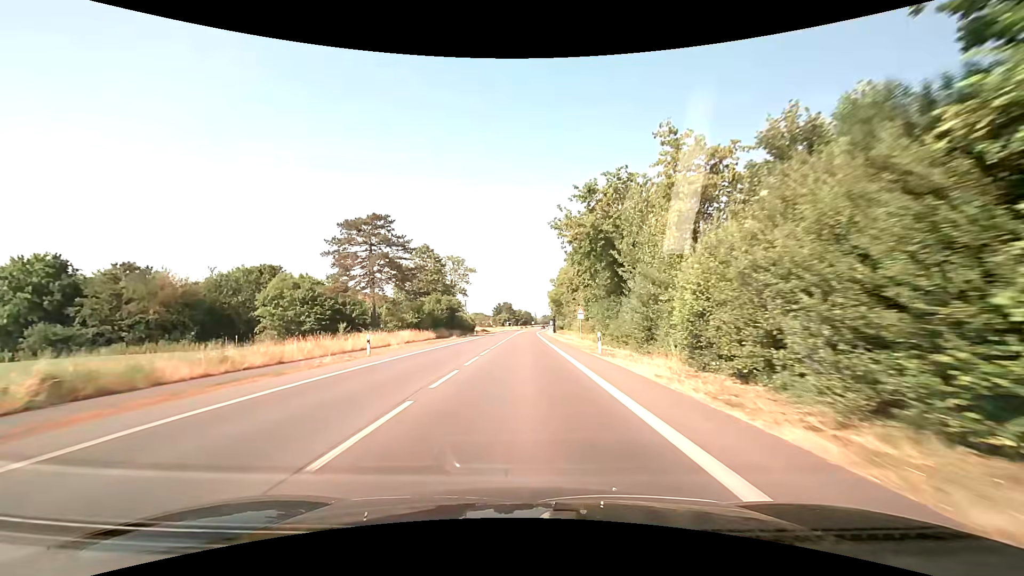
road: primary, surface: asphalt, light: Day
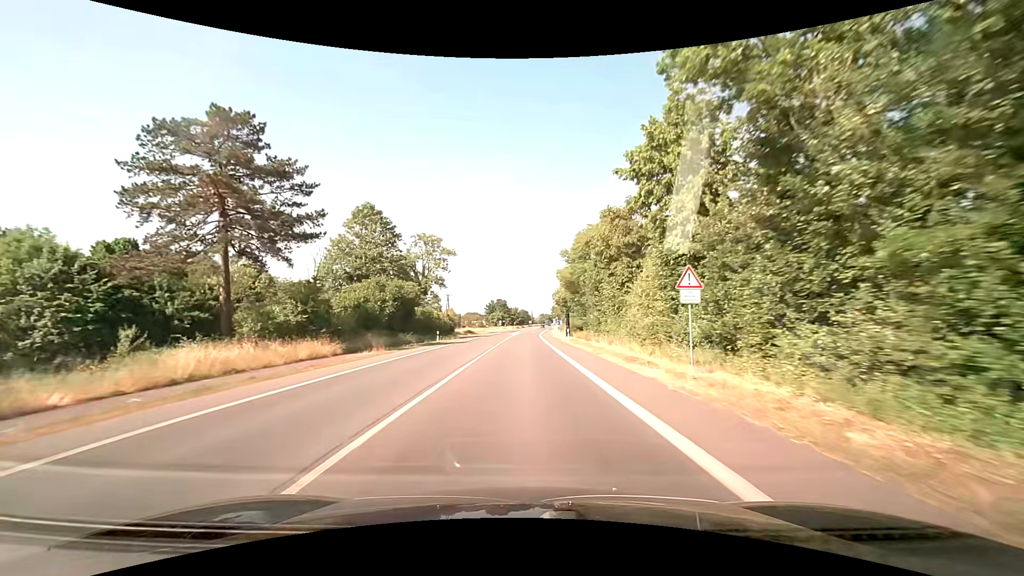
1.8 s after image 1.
(+0.1, +32.8) m; 0°
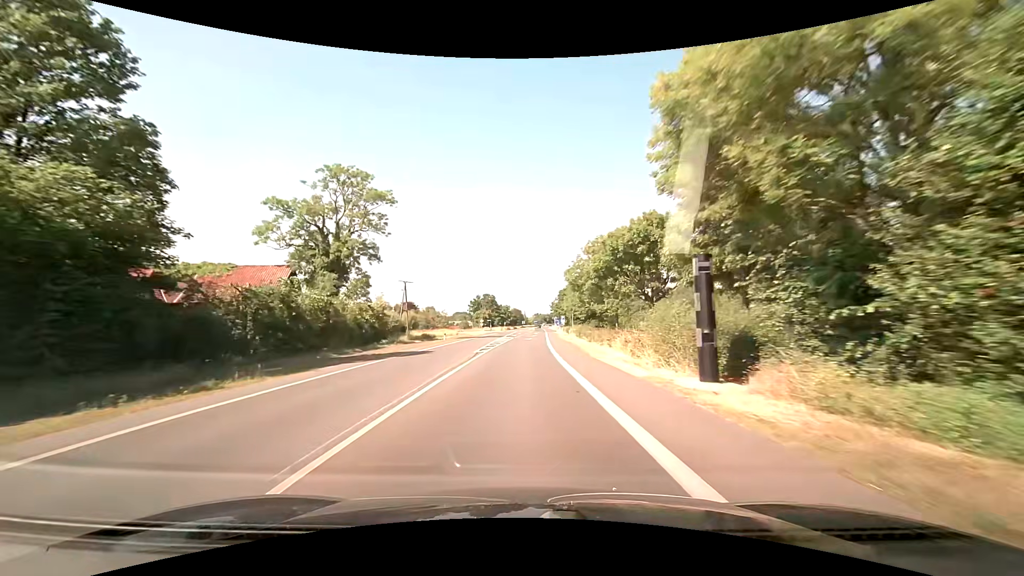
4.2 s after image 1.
(+0.3, +43.8) m; +1°
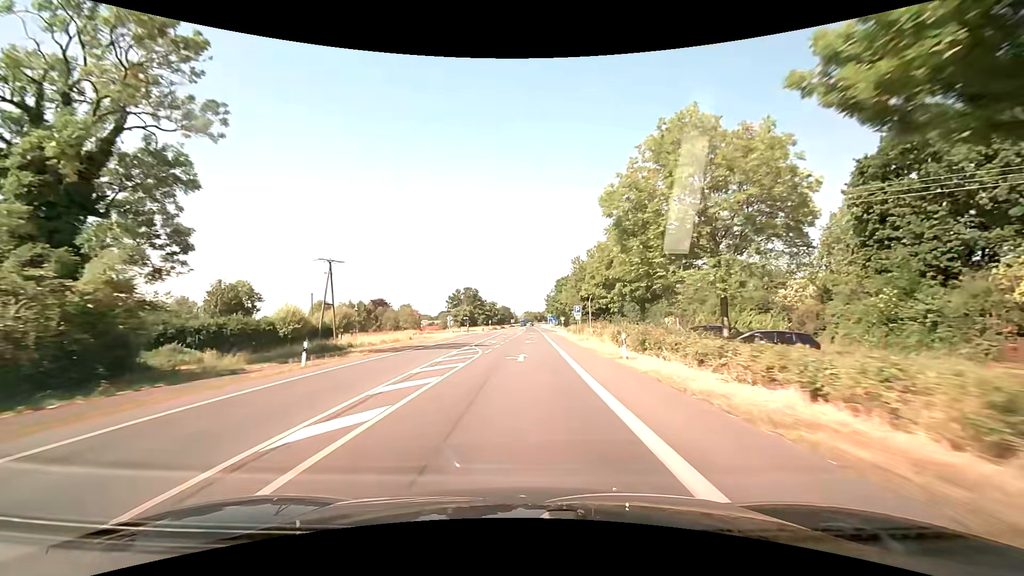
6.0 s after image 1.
(+0.3, +32.9) m; +1°
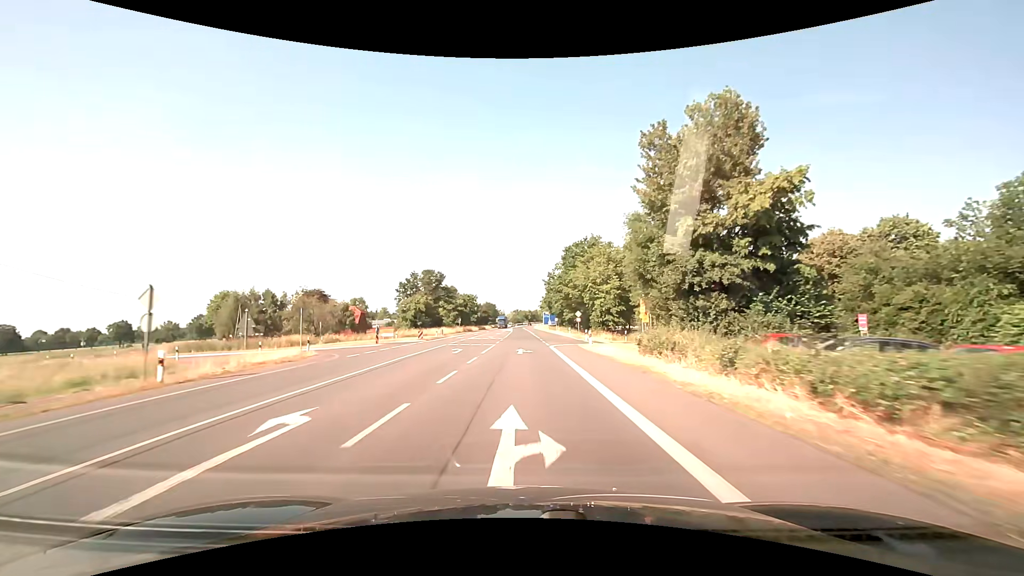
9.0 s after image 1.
(+1.0, +54.9) m; +1°
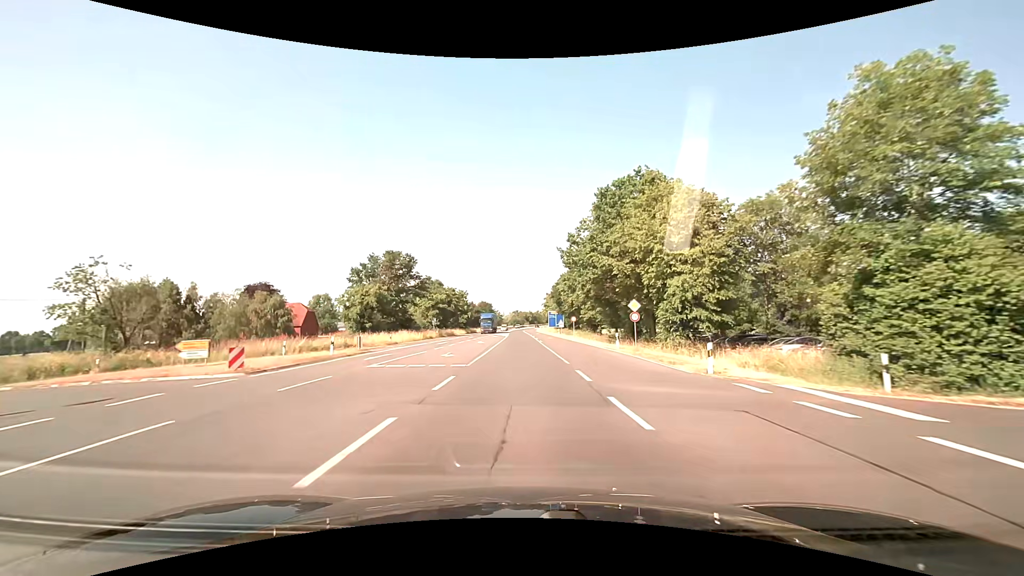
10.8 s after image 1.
(0.0, +32.9) m; 0°
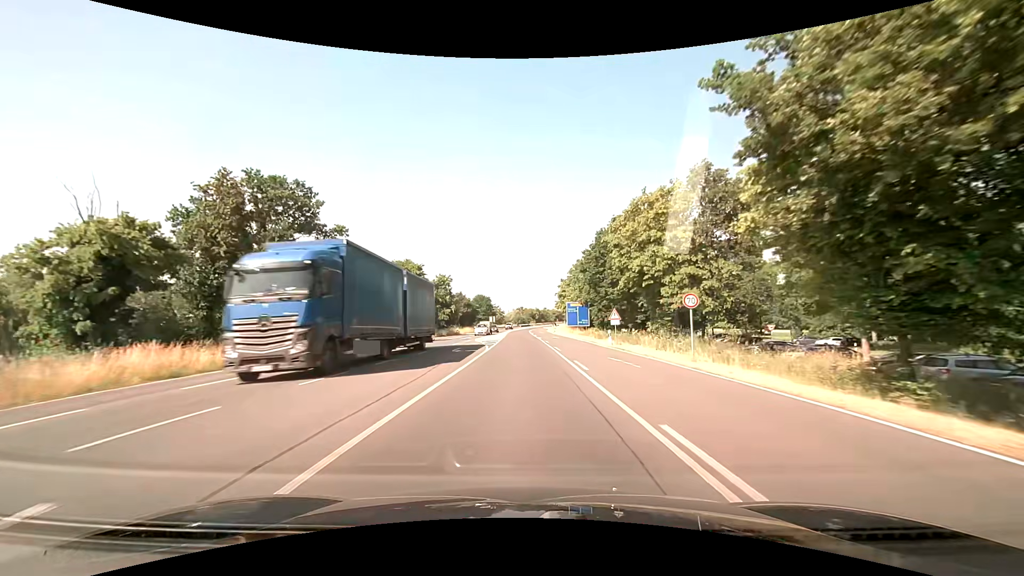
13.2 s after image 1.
(-0.4, +43.8) m; -1°
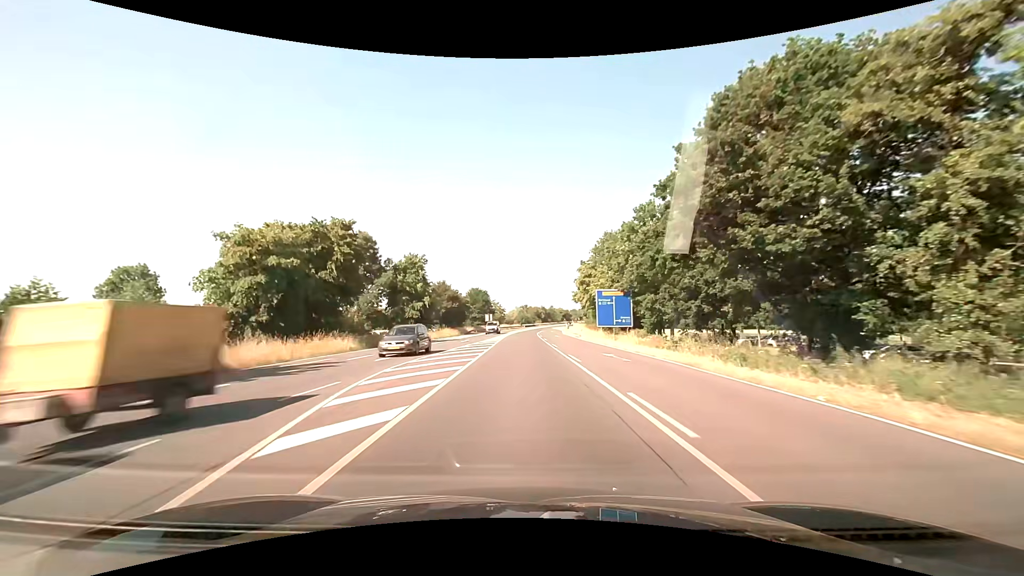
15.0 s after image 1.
(-0.3, +32.8) m; -1°
(0, +10) (0, +20) (0, +30) (0, +40) (0, +50) (0, +60) (+1, +70) (+1, +80) (+2, +90) (+3, +100) m
